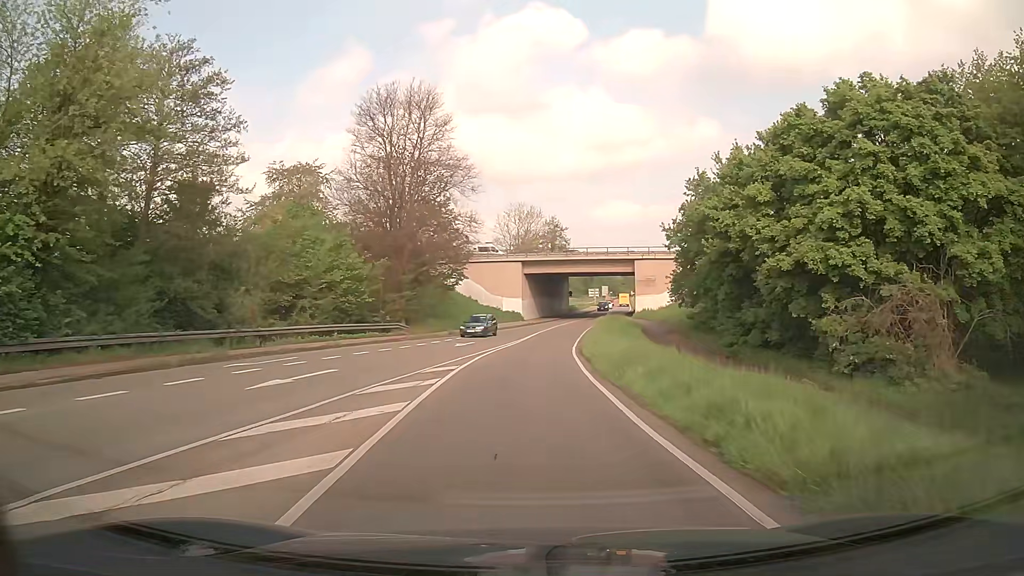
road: secondary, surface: asphalt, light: Day
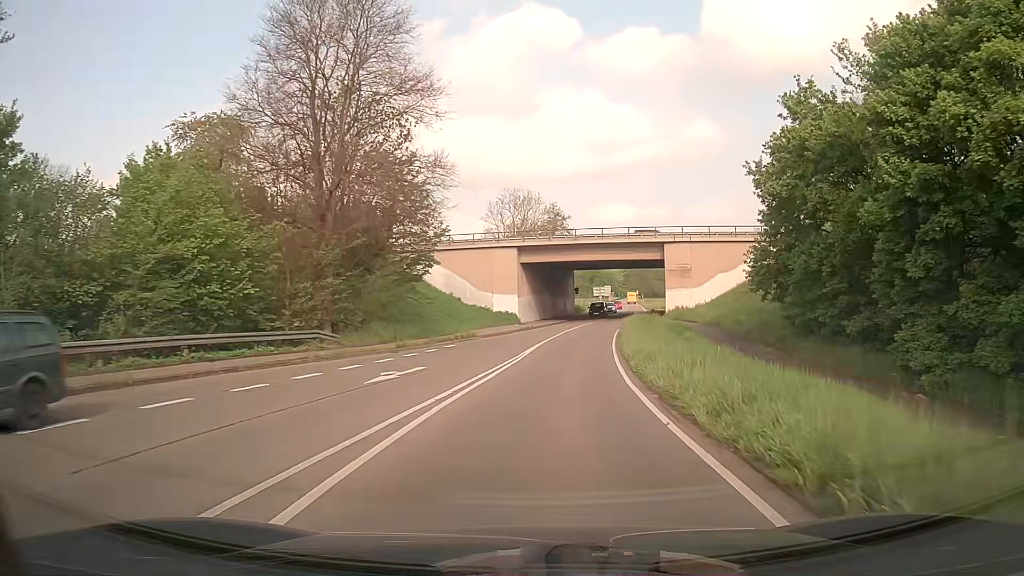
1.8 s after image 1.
(-0.2, +18.2) m; +1°
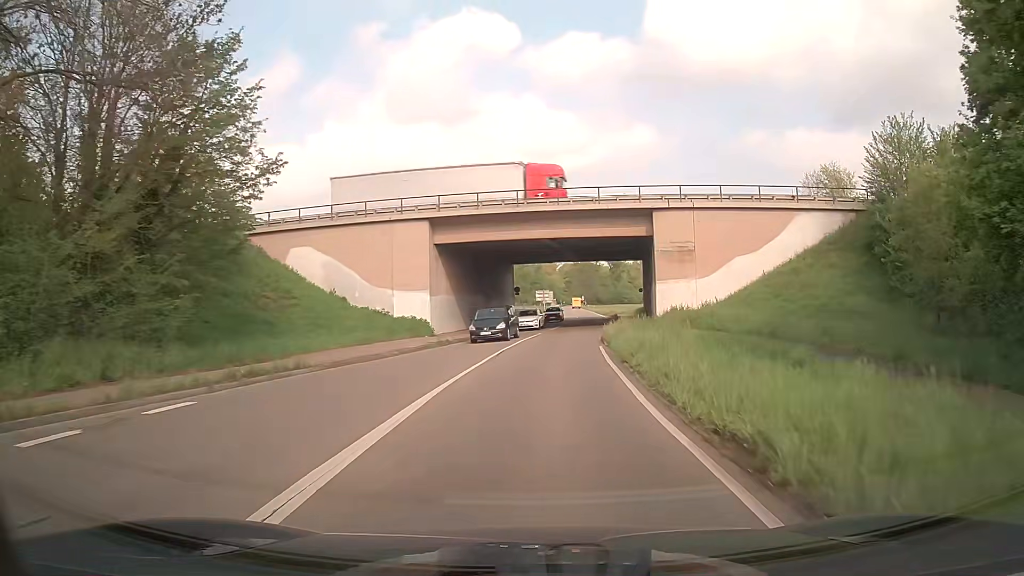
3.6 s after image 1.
(+0.8, +20.8) m; +5°
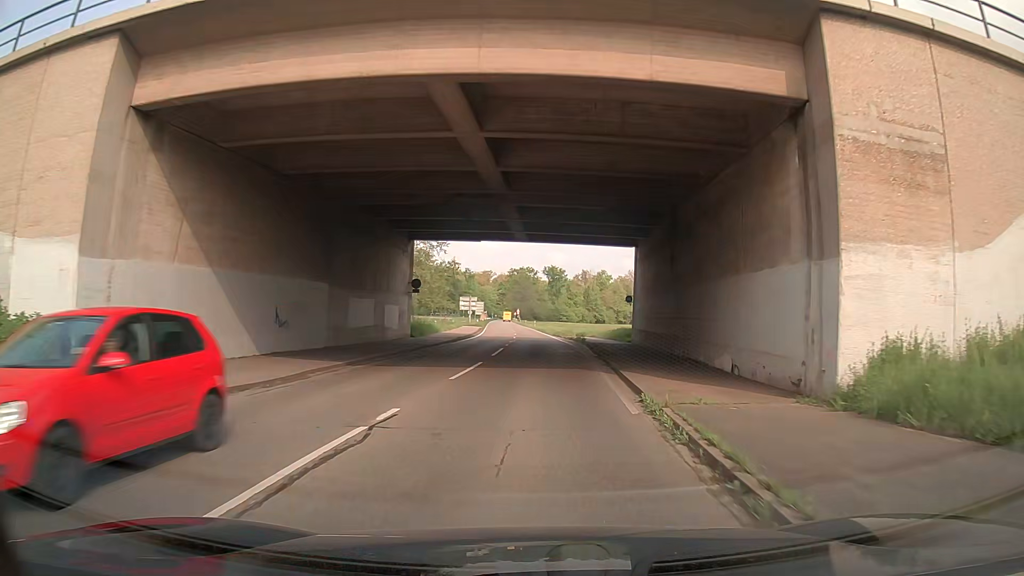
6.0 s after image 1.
(+1.4, +28.9) m; +5°
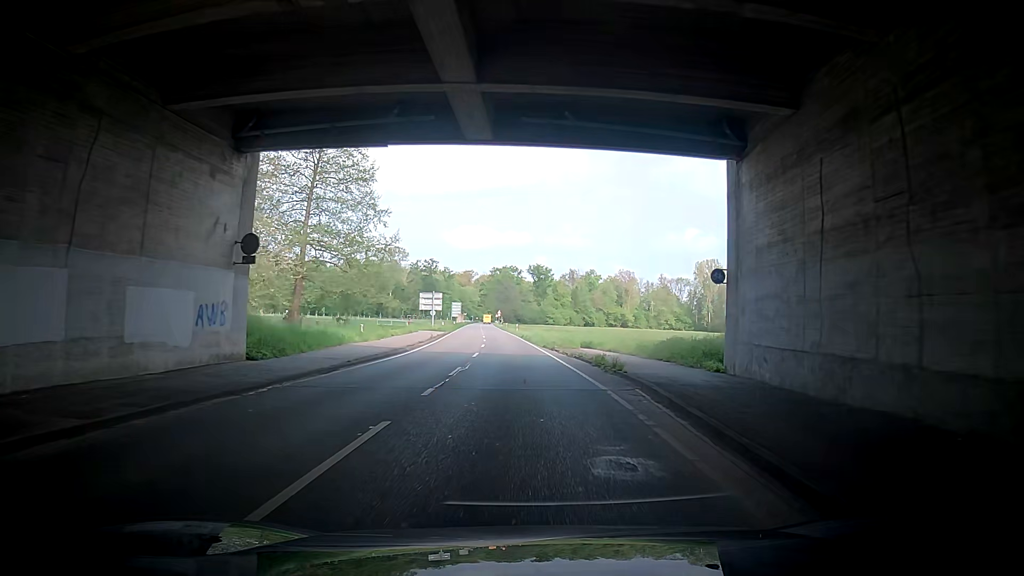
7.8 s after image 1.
(+0.5, +22.2) m; 0°
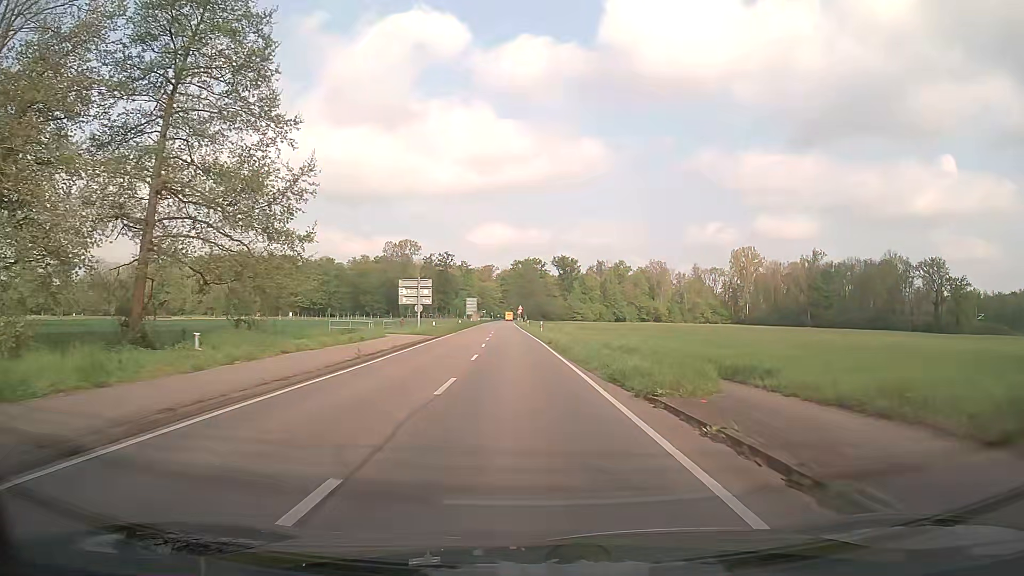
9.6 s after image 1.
(+0.3, +23.3) m; 0°
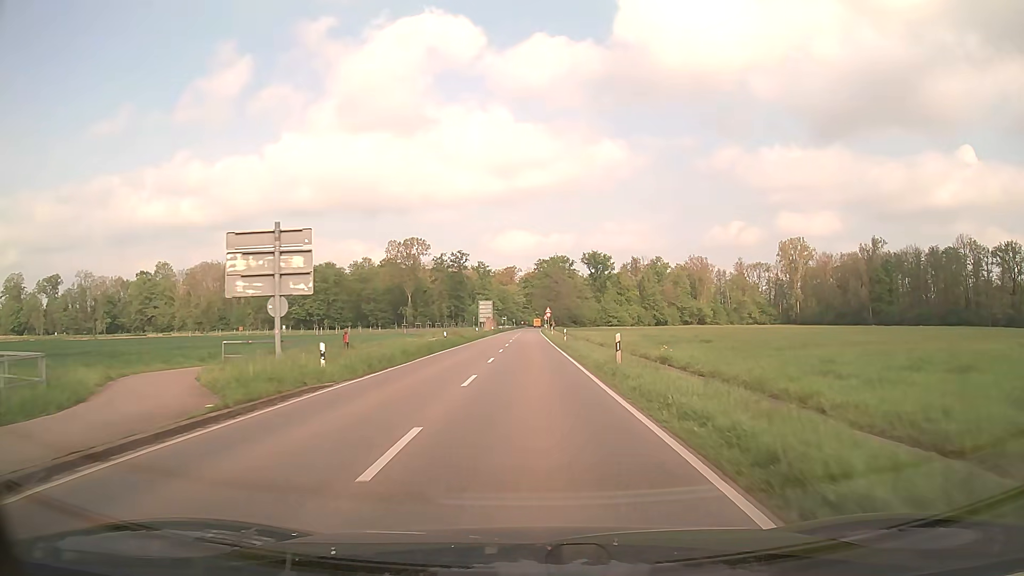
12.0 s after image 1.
(-0.9, +33.3) m; -2°
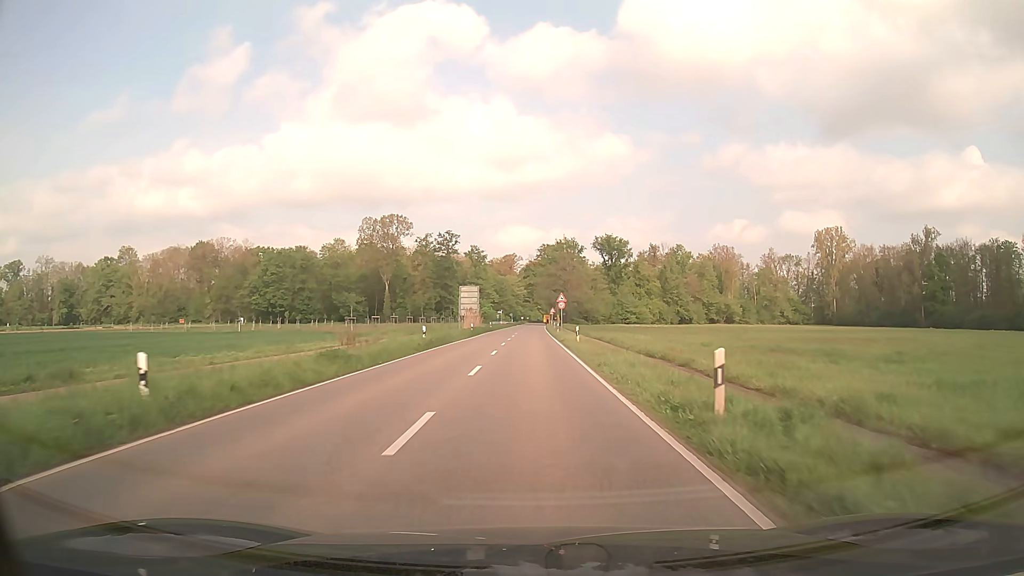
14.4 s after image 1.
(-0.1, +35.4) m; 0°
